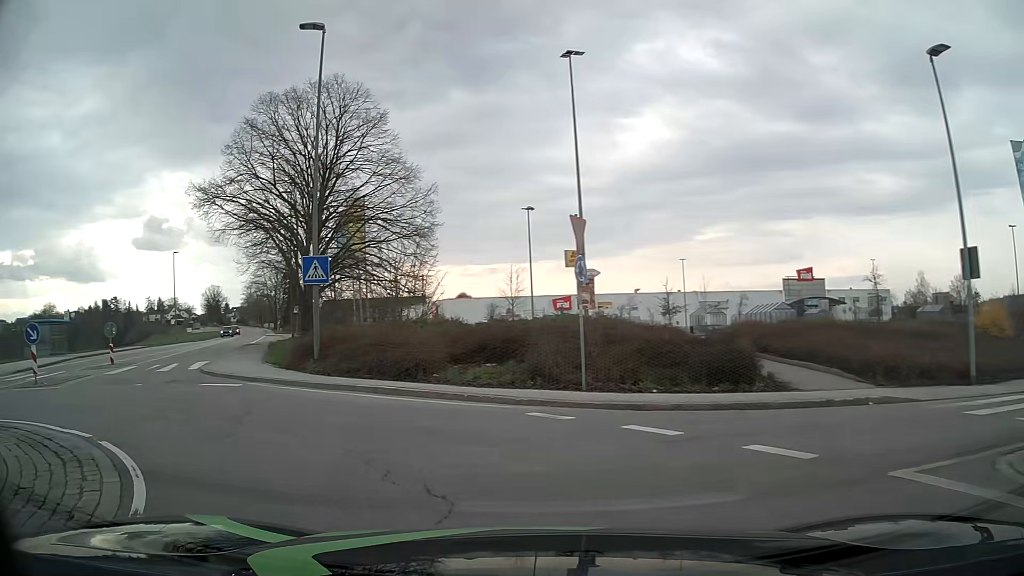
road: tertiary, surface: asphalt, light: Day
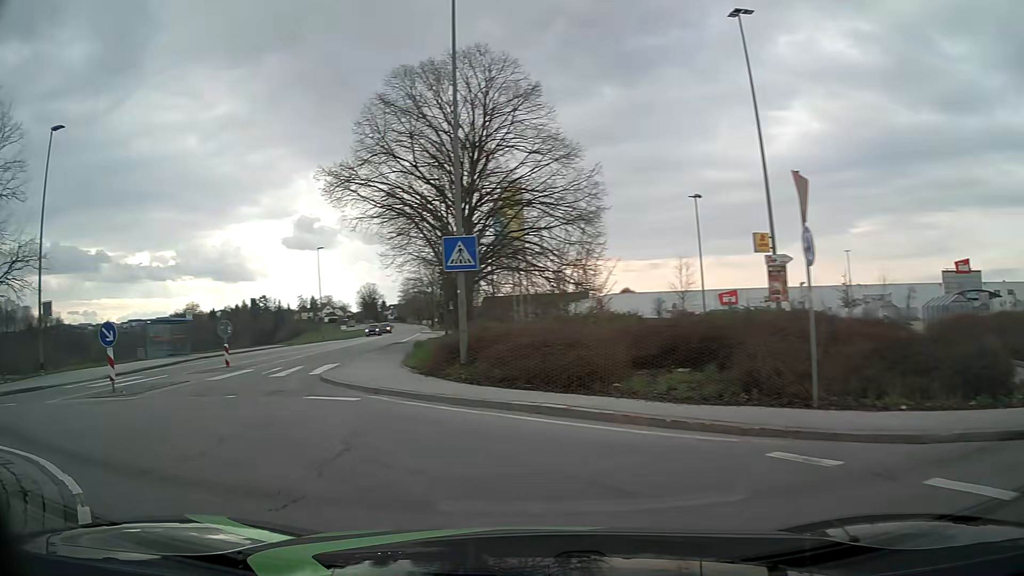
(-0.4, +3.5) m; -14°
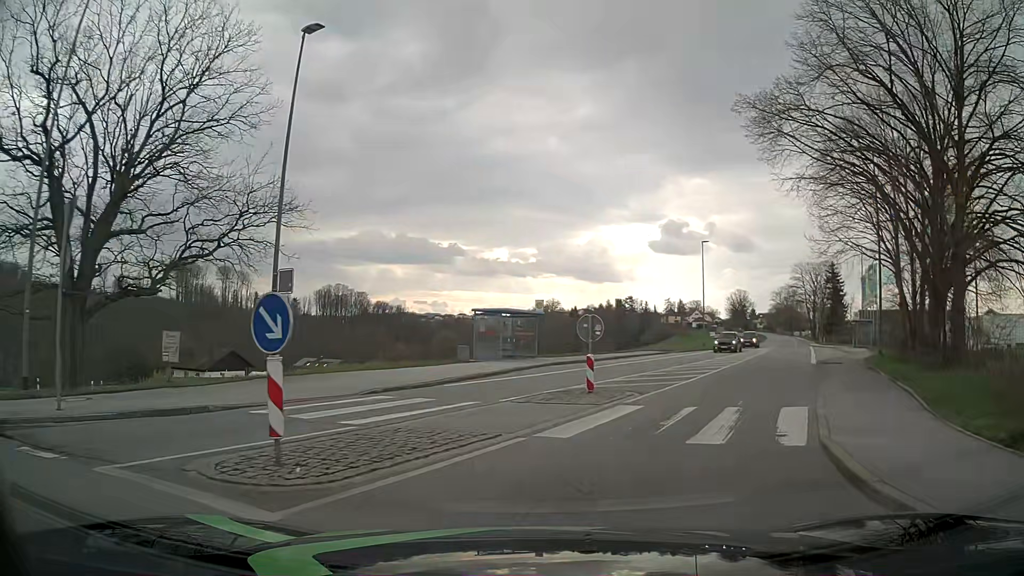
(-3.9, +9.8) m; -31°
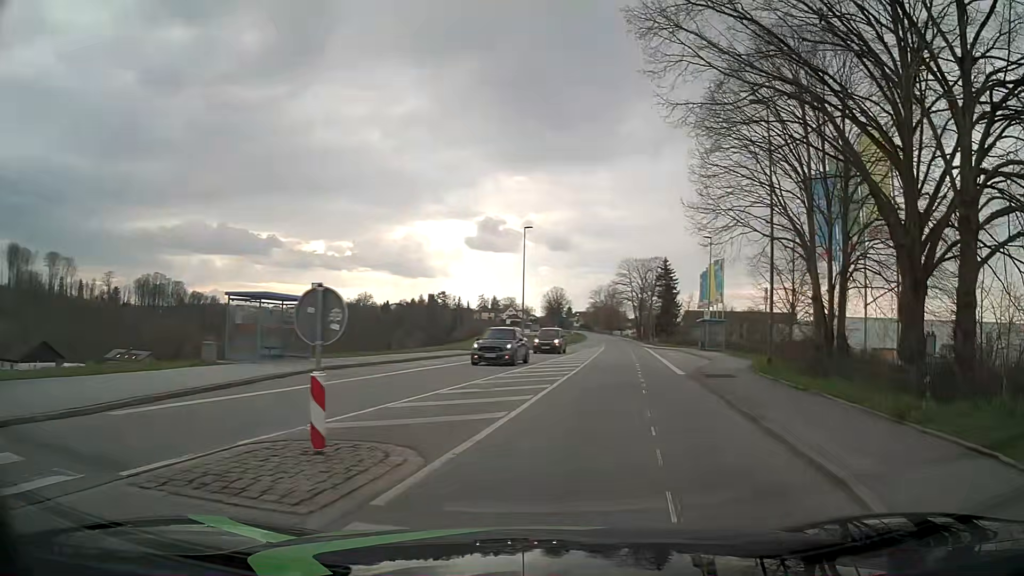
(+1.0, +8.1) m; +16°
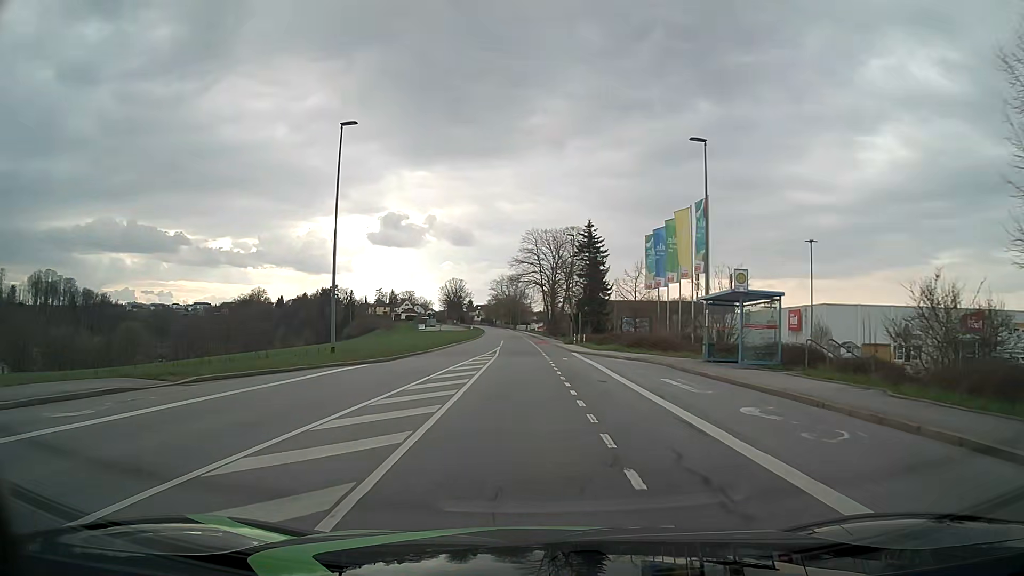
(+3.3, +29.8) m; +8°
